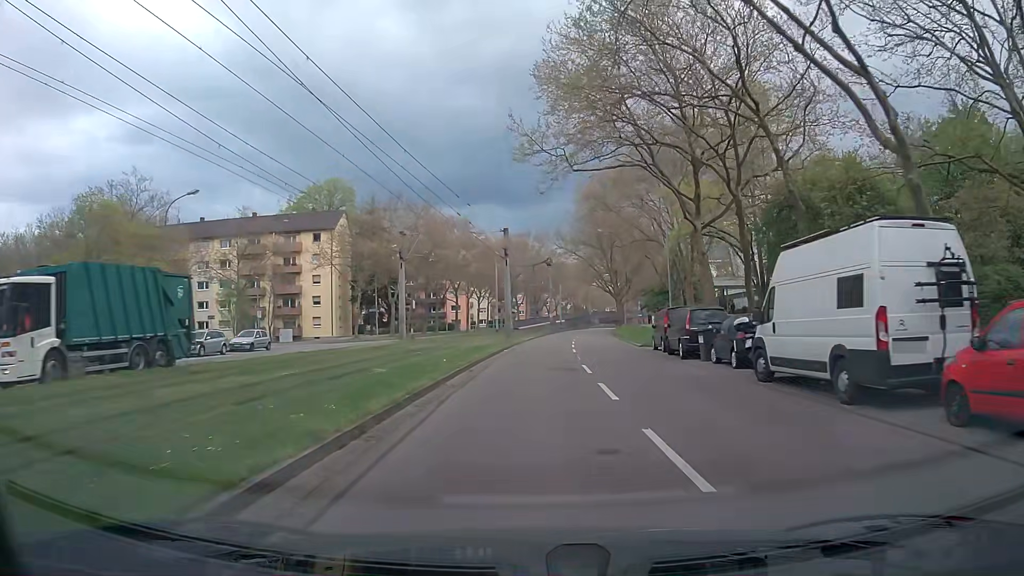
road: tertiary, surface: asphalt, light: Day
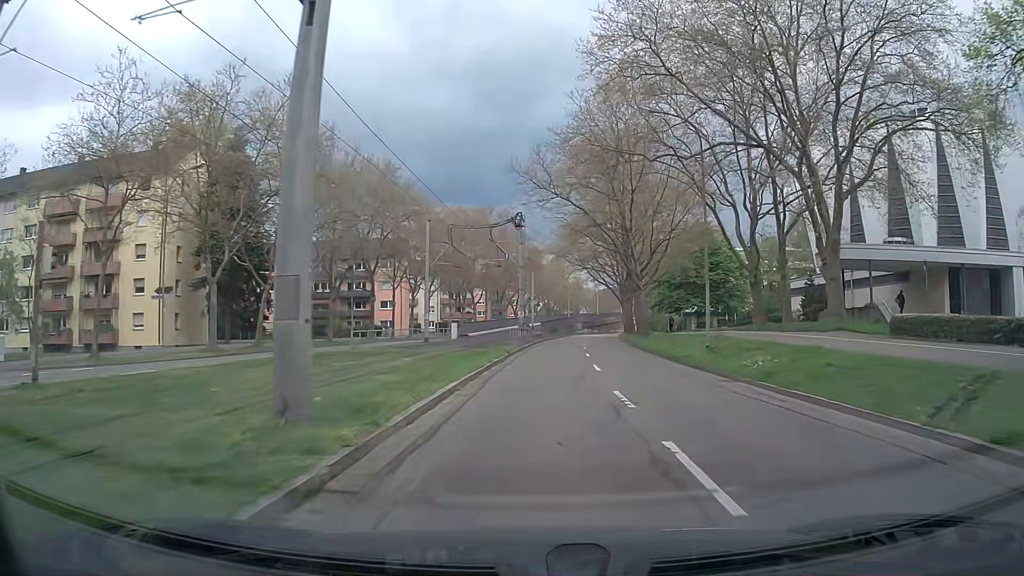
(+1.1, +37.2) m; +4°
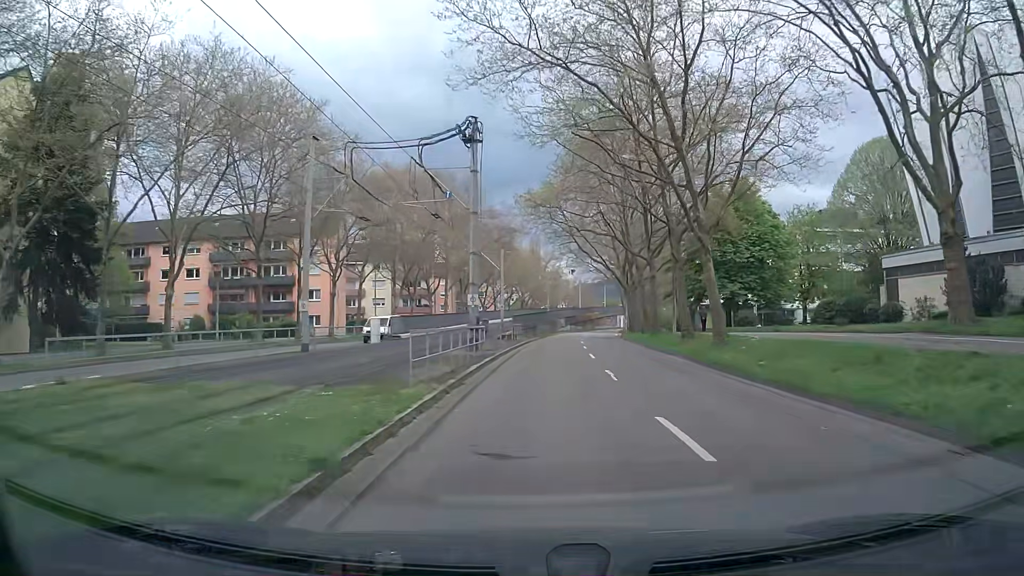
(+0.4, +22.9) m; +2°
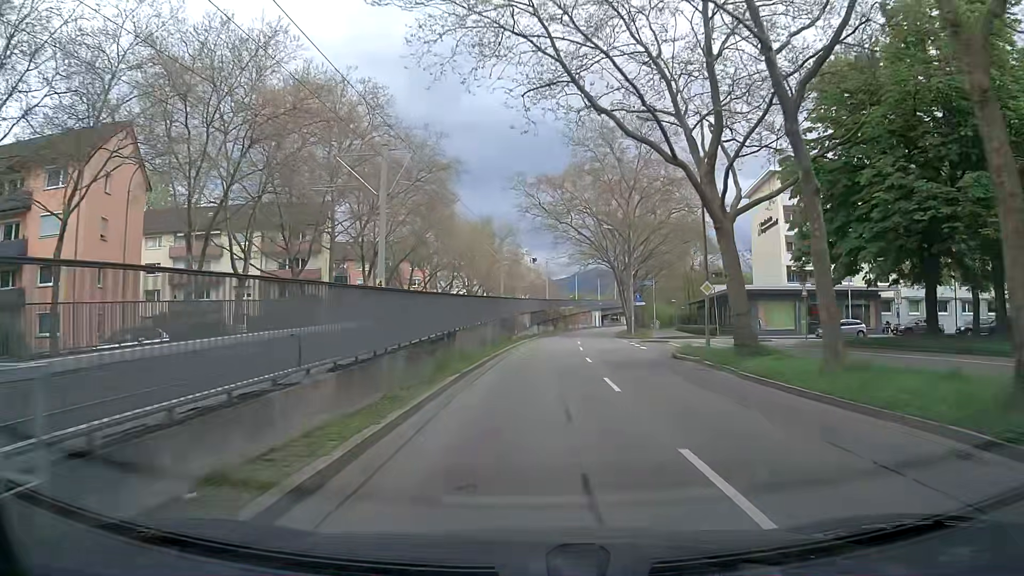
(+1.3, +38.4) m; +3°
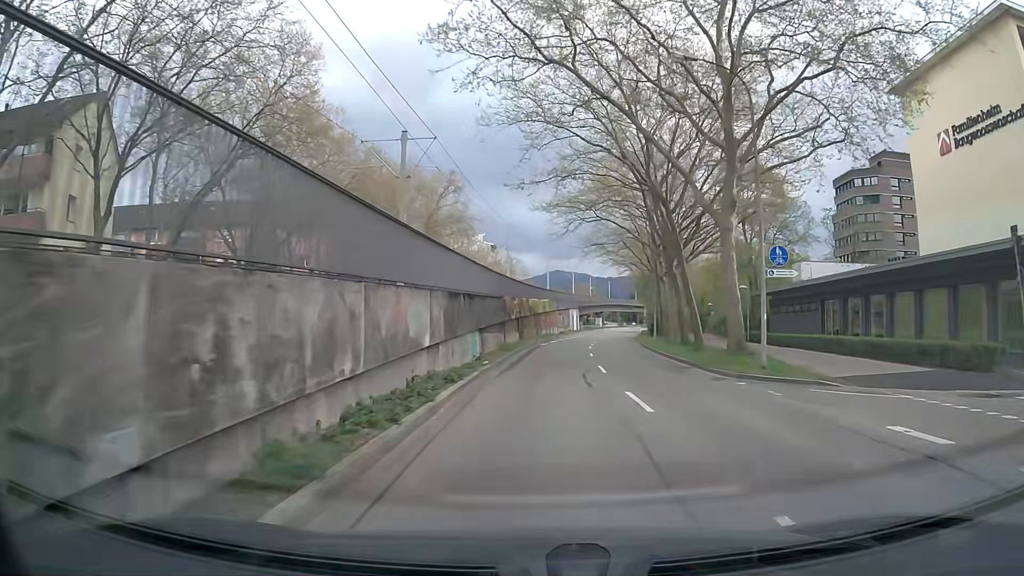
(+1.4, +38.5) m; +4°
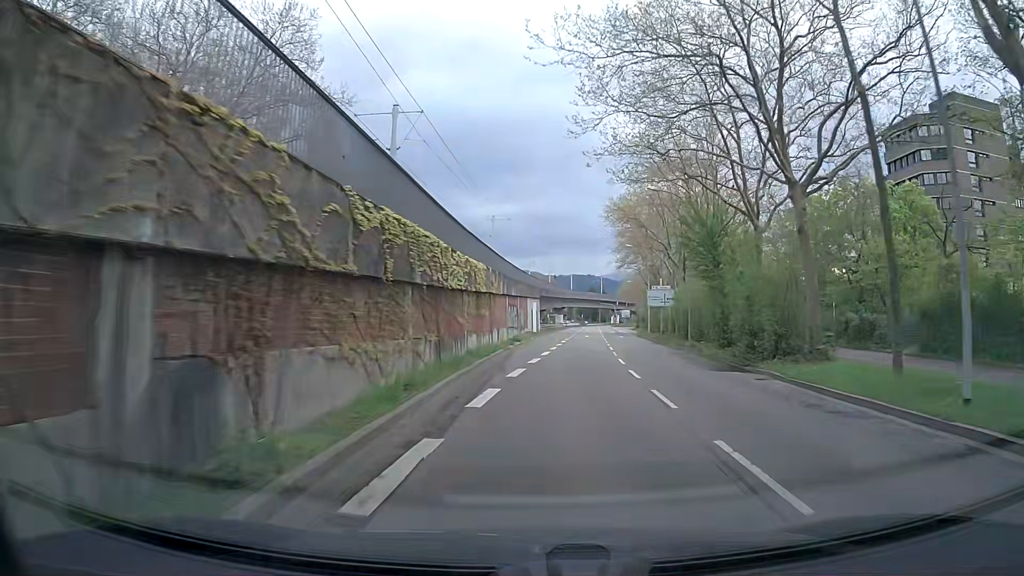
(+1.3, +39.2) m; +4°
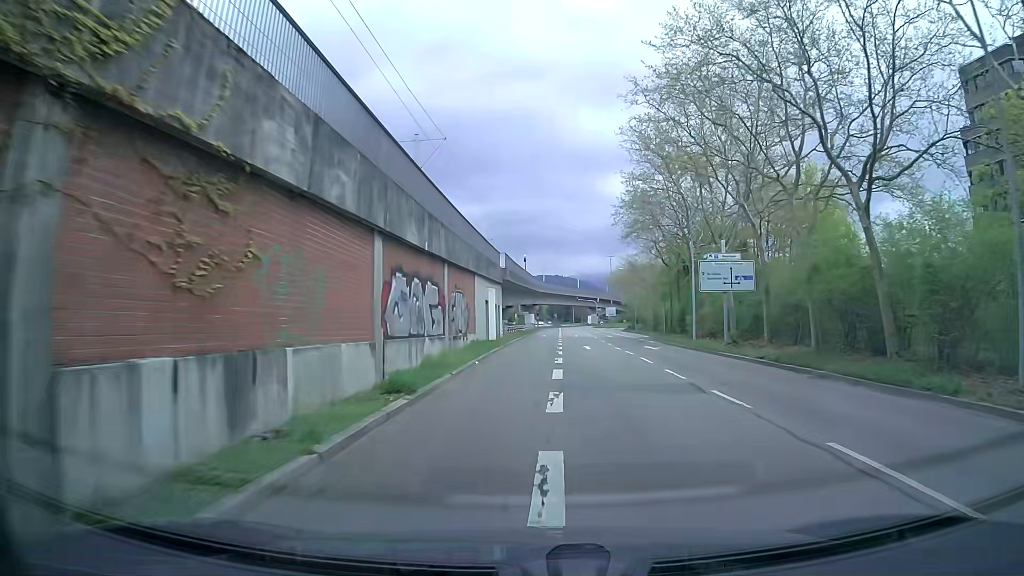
(+0.4, +30.6) m; +3°
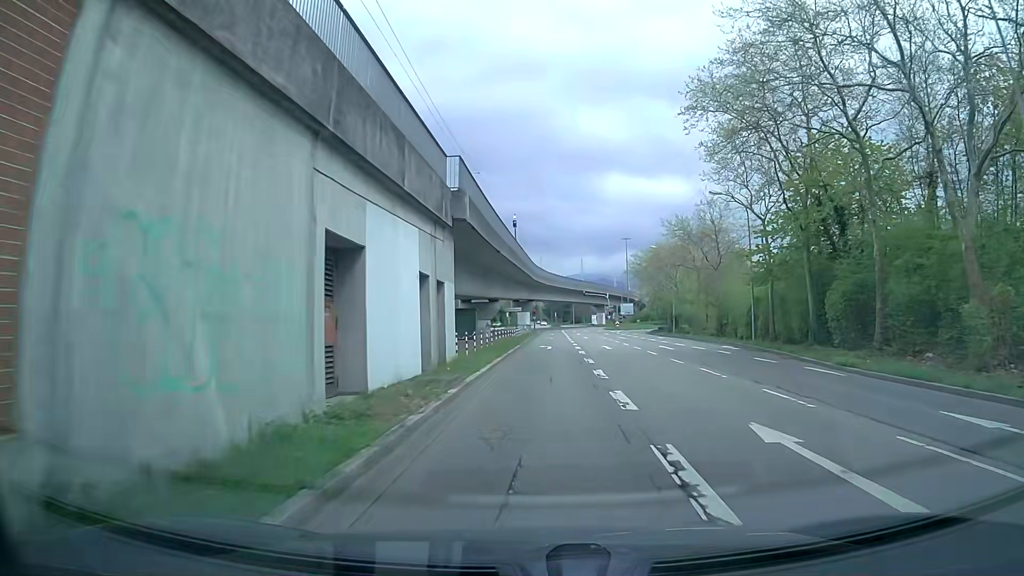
(-0.1, +29.7) m; 0°
